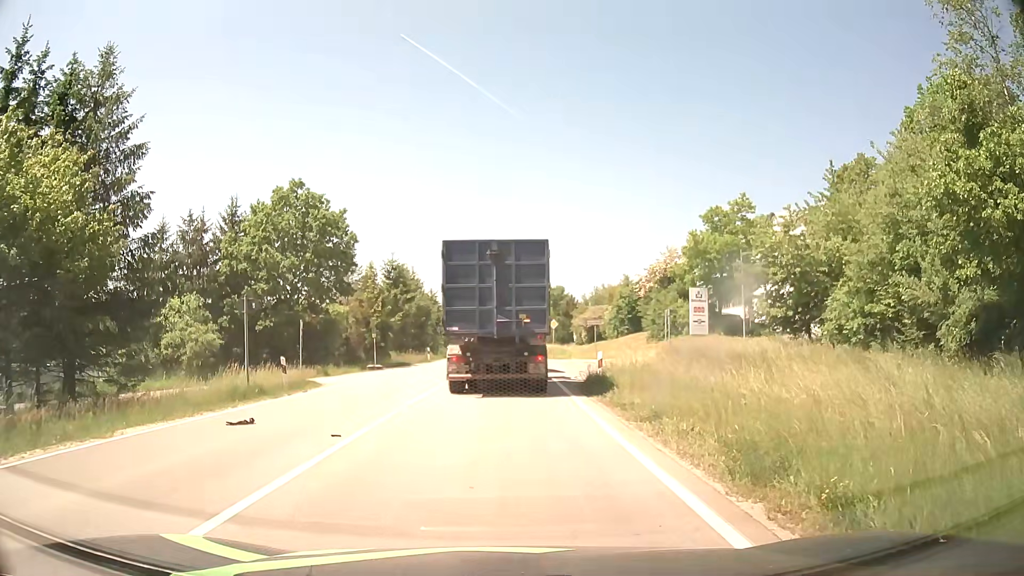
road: secondary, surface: asphalt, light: Day
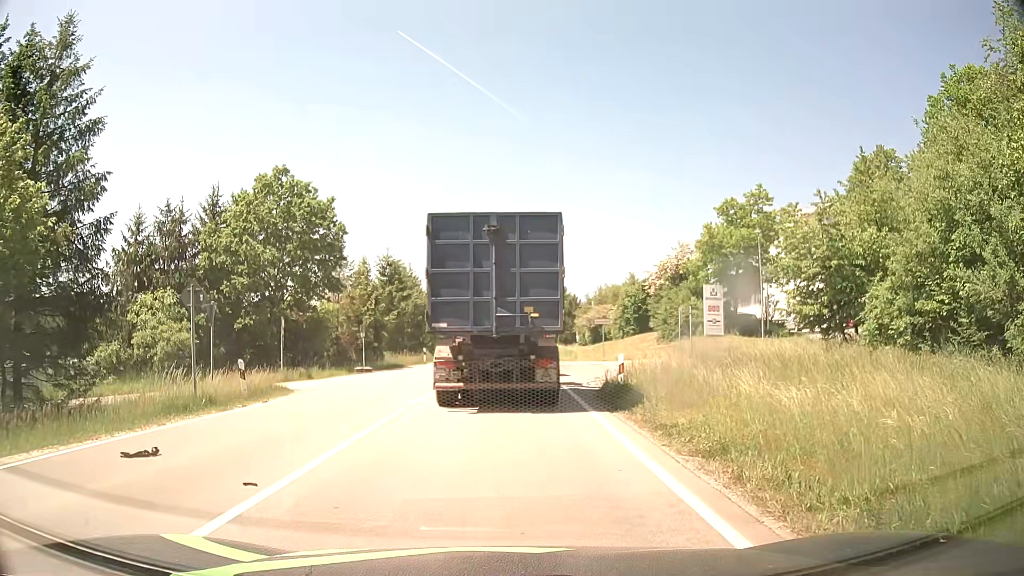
(-0.1, +3.3) m; -1°
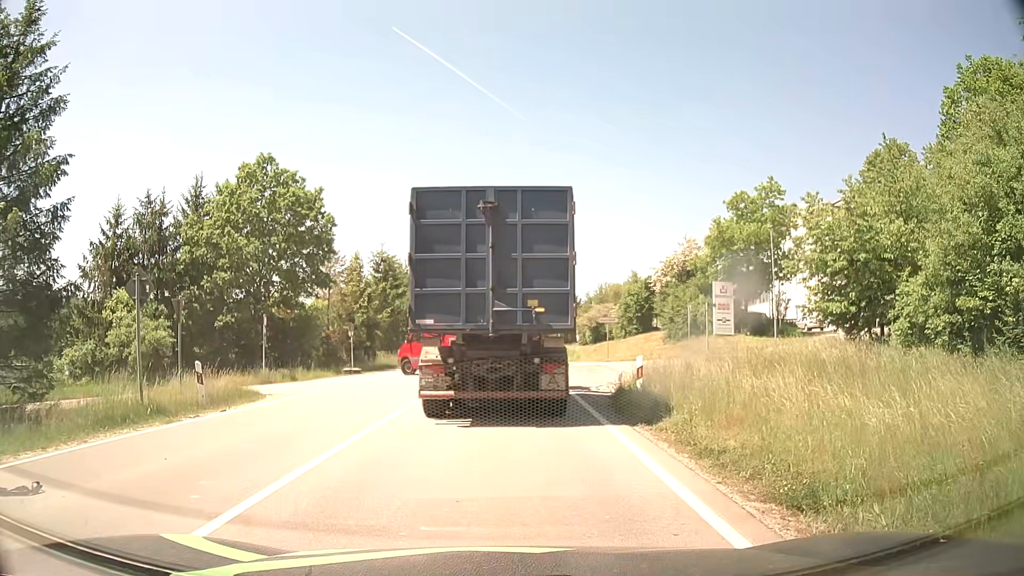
(0.0, +2.3) m; -1°
